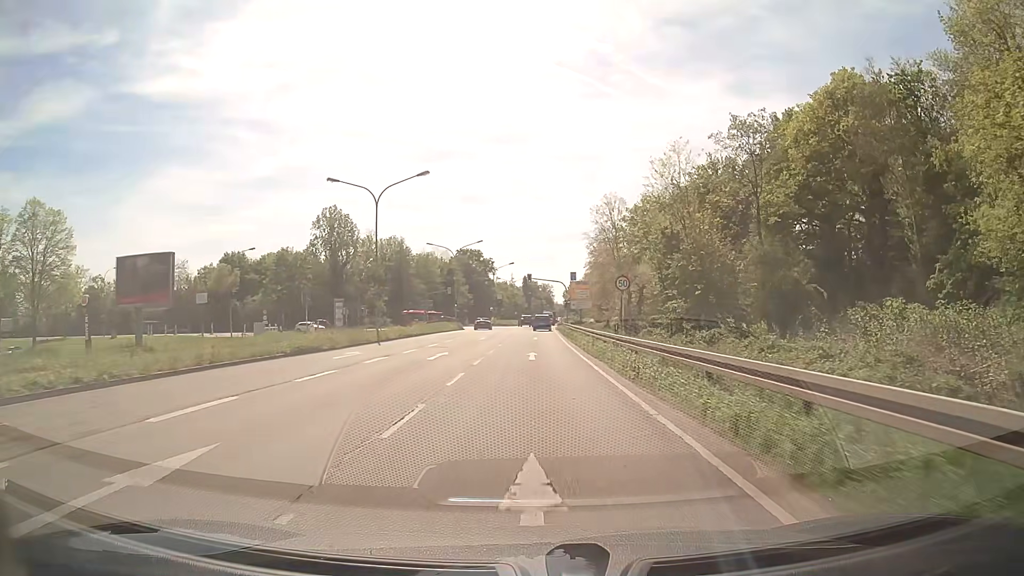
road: primary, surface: asphalt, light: Day
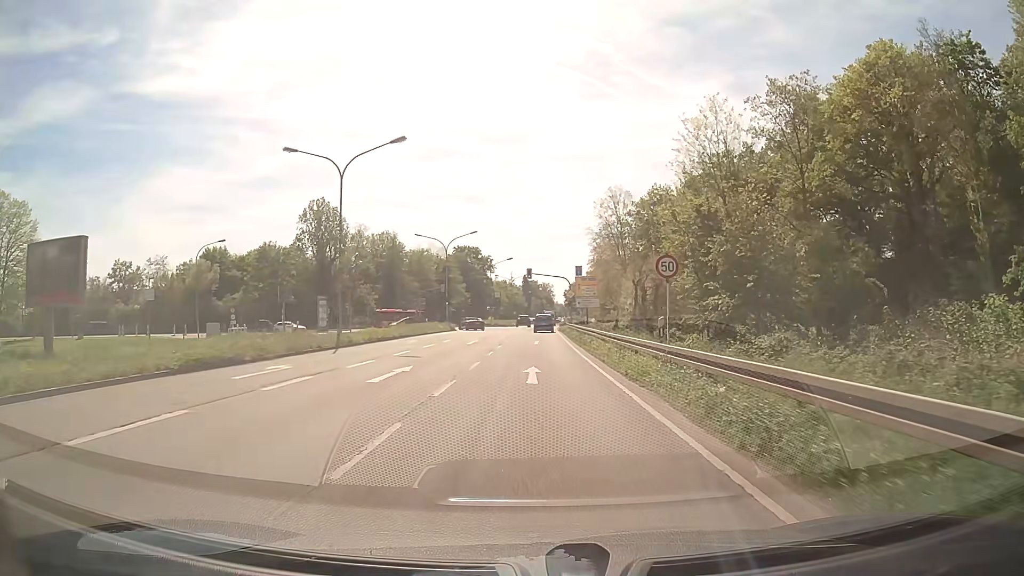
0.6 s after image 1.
(0.0, +7.9) m; 0°
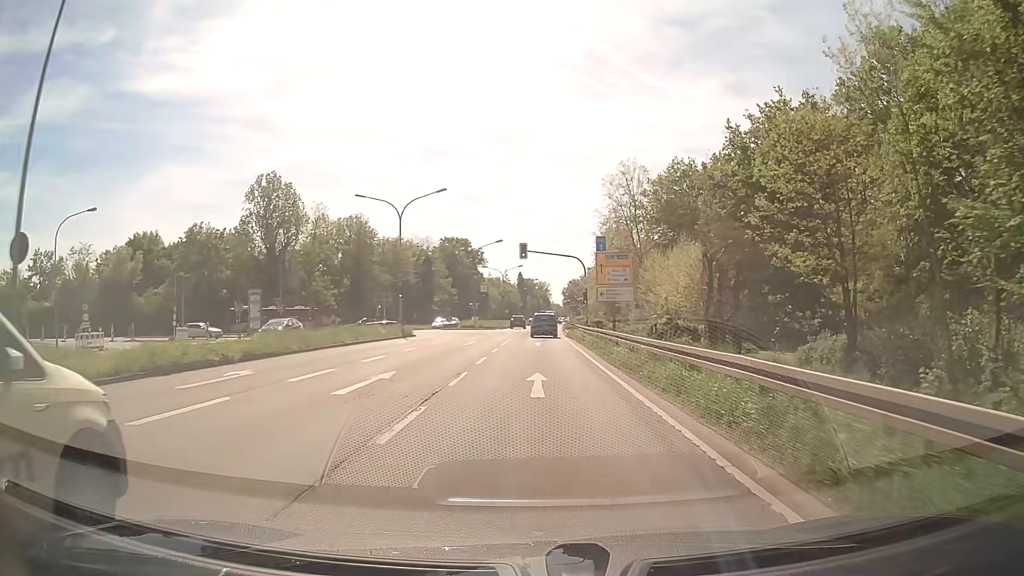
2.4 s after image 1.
(+0.1, +22.4) m; 0°
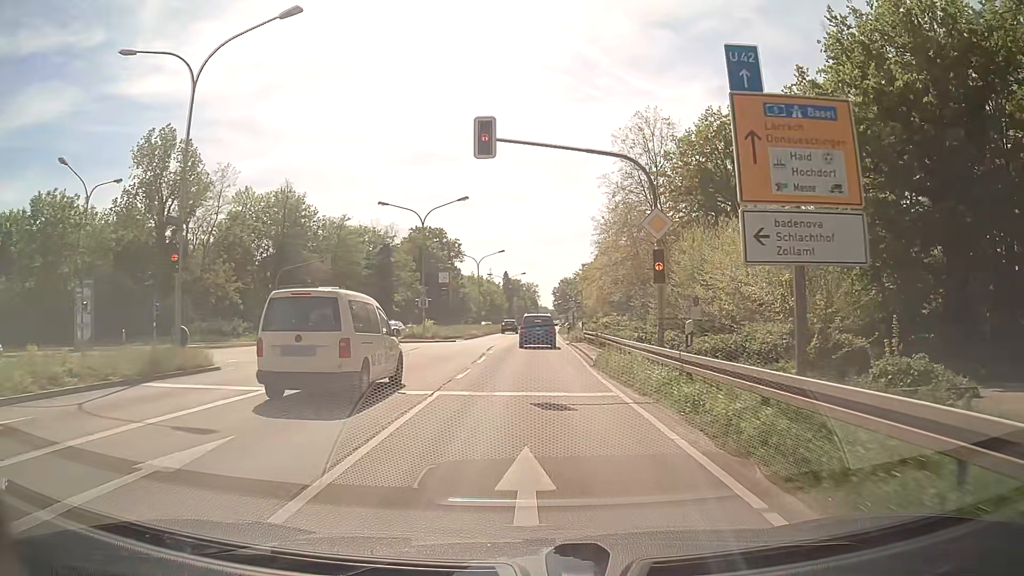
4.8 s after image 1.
(+0.3, +28.8) m; +1°
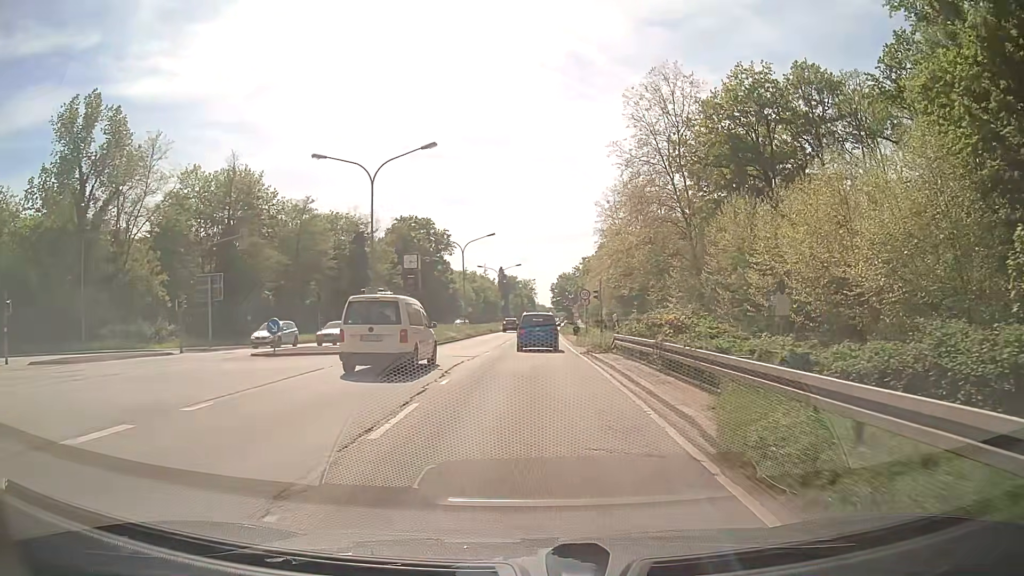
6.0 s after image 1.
(+0.1, +14.5) m; 0°
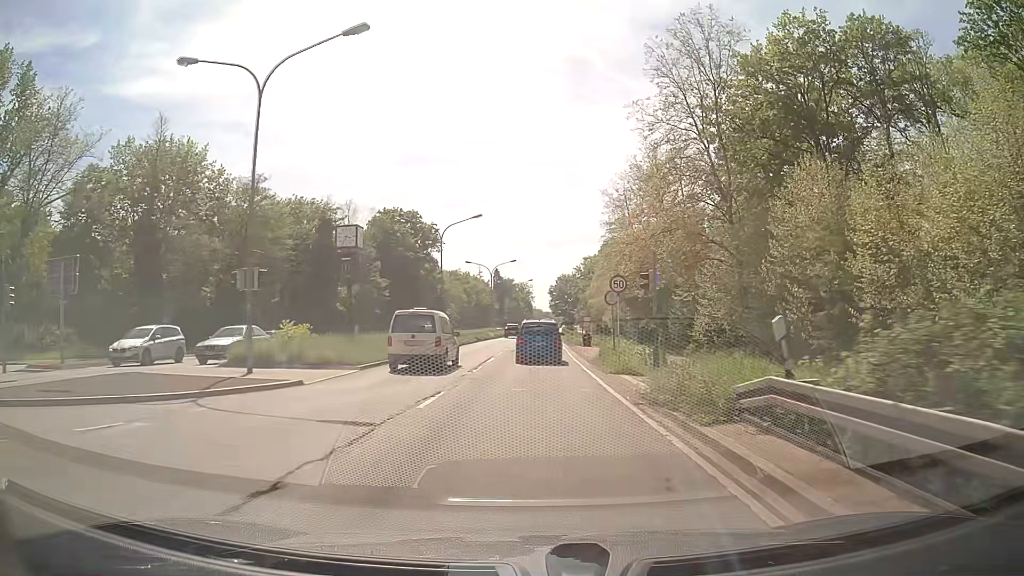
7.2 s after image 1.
(0.0, +14.6) m; 0°
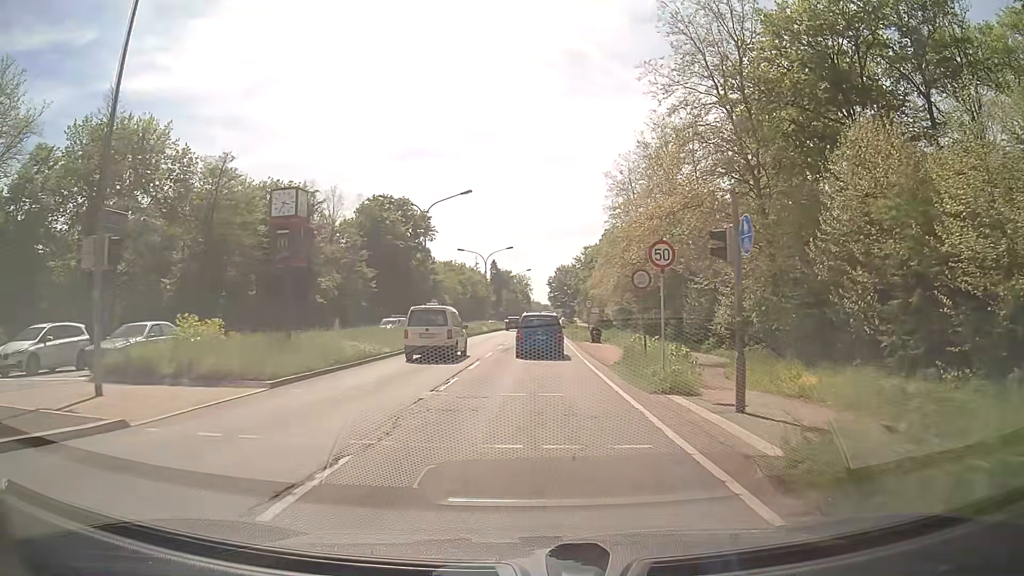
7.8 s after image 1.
(0.0, +7.3) m; 0°
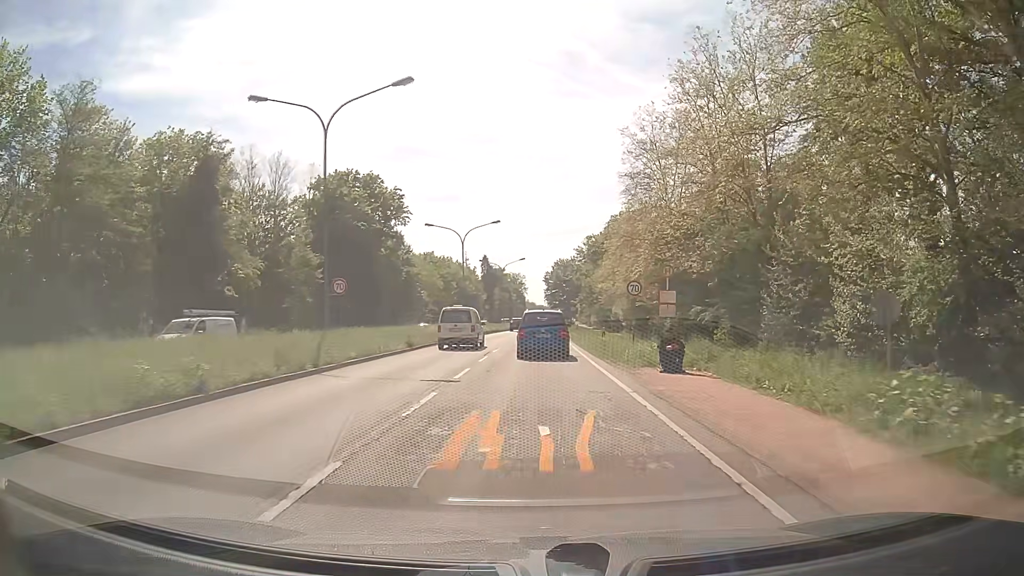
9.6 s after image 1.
(+0.1, +22.0) m; +1°
(0, +10) (0, +20) (0, +30) (0, +40) (0, +50) (+1, +60) (+1, +70) (+1, +80) (+2, +90) (+2, +100) m
